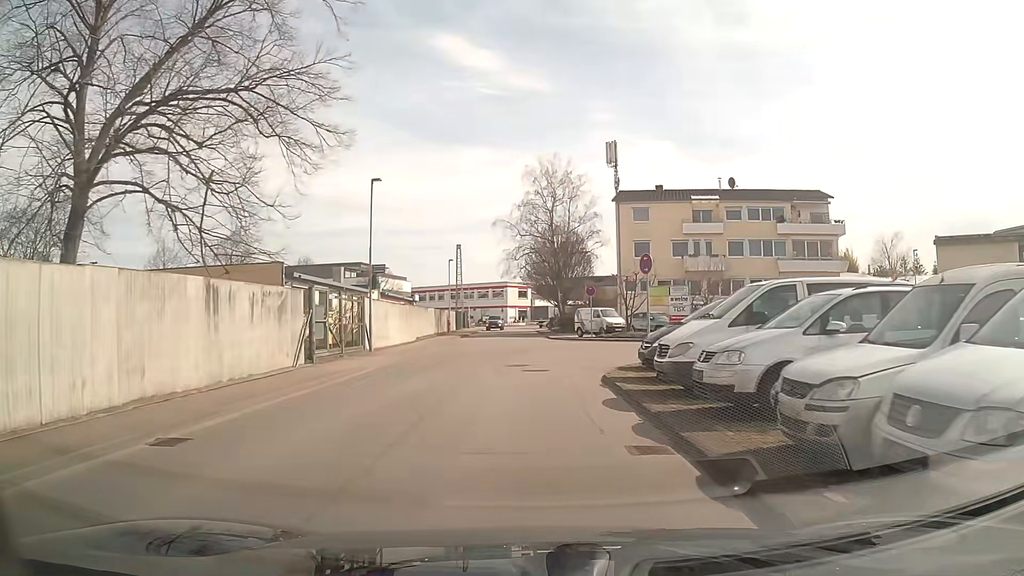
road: unclassified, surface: asphalt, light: Day
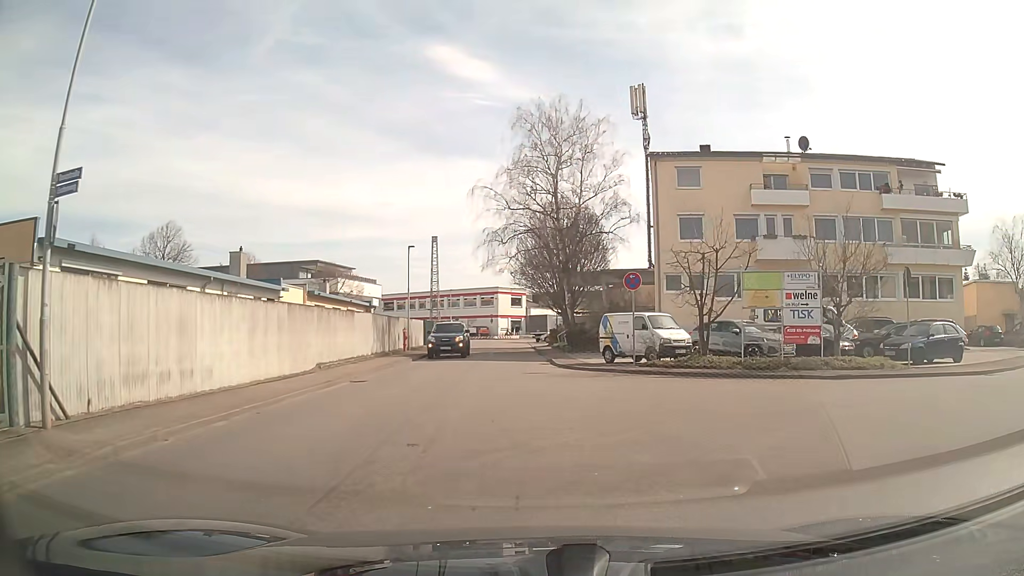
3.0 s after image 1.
(0.0, +17.8) m; 0°
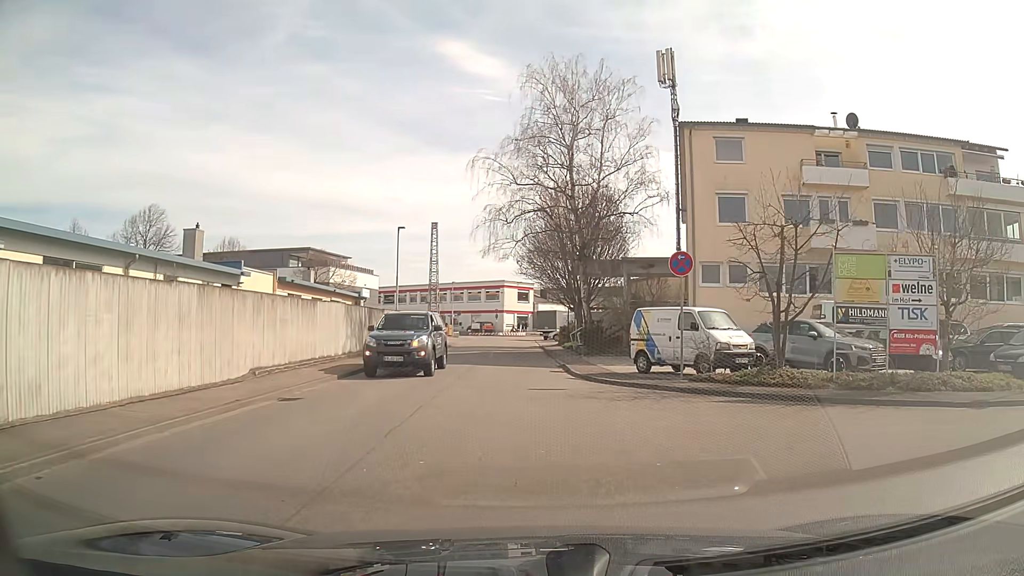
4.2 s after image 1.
(-0.1, +6.1) m; -1°
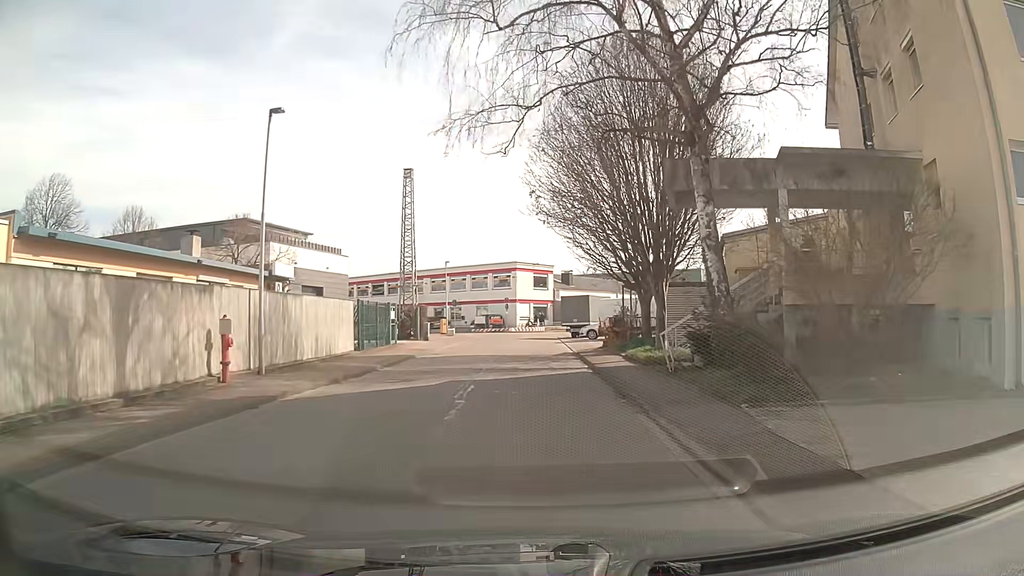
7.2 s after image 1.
(-0.4, +20.7) m; -1°
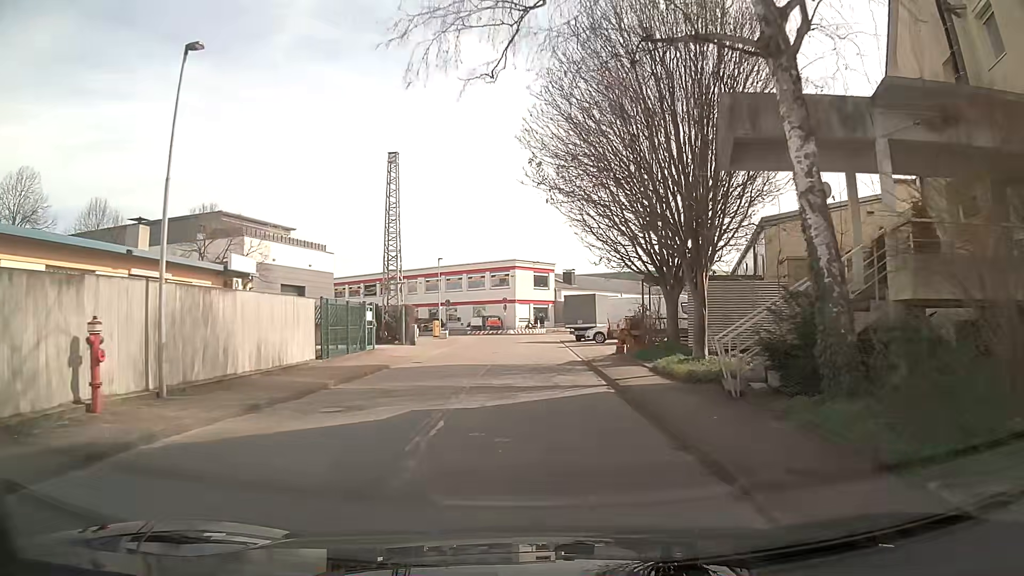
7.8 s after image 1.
(0.0, +4.7) m; 0°
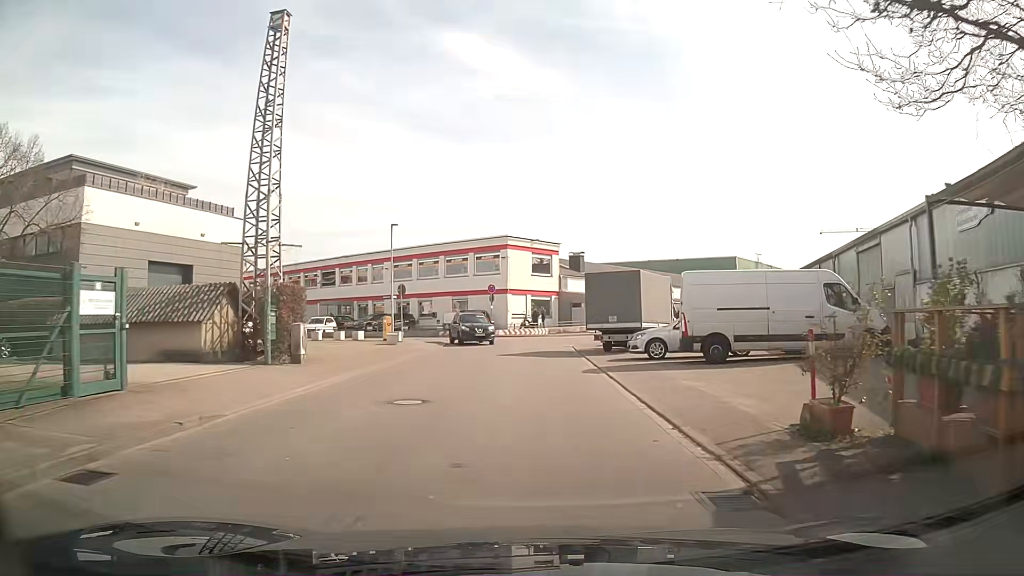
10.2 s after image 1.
(0.0, +18.2) m; -1°
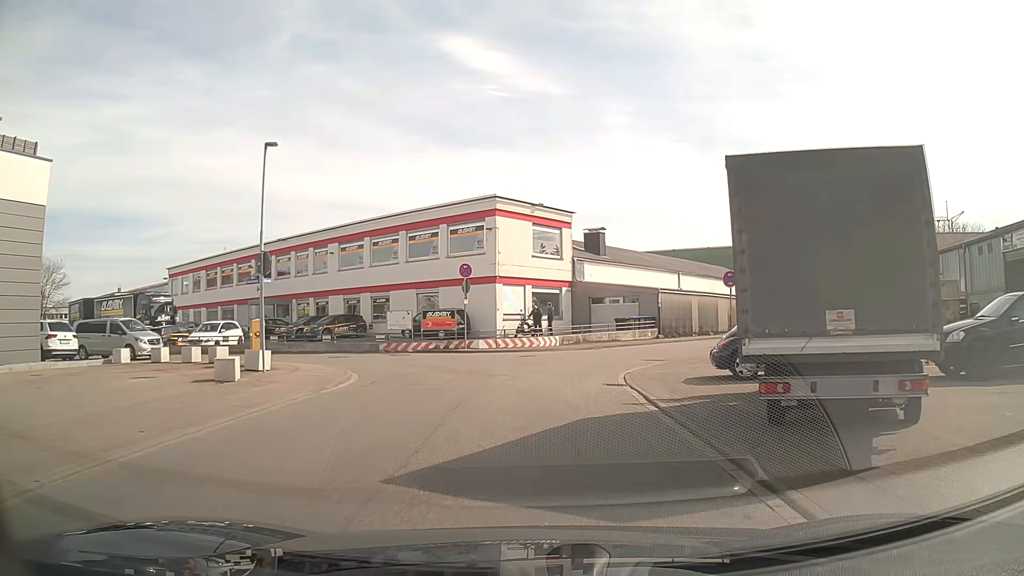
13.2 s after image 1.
(+0.2, +18.5) m; +2°
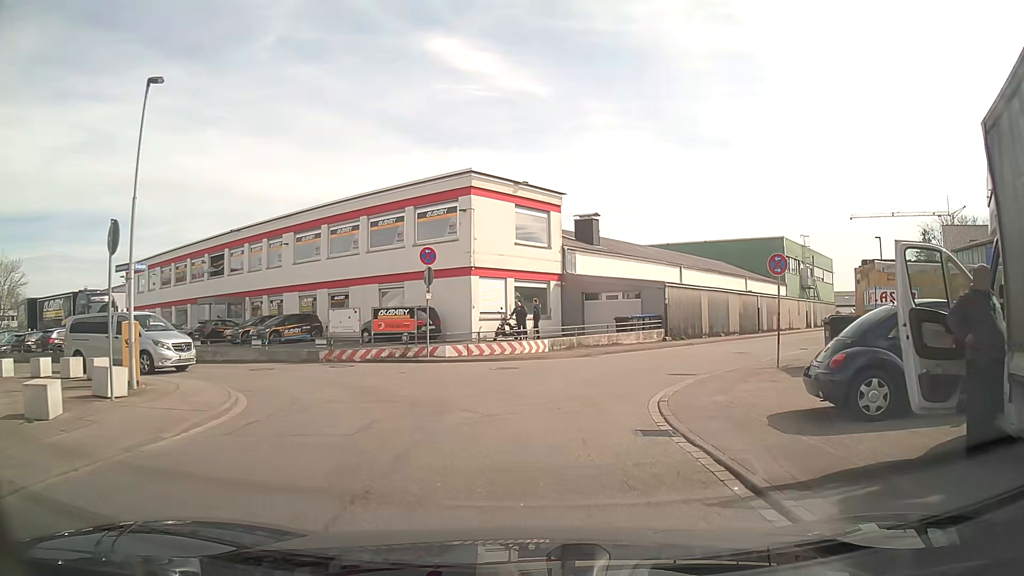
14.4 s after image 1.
(0.0, +6.1) m; +2°
